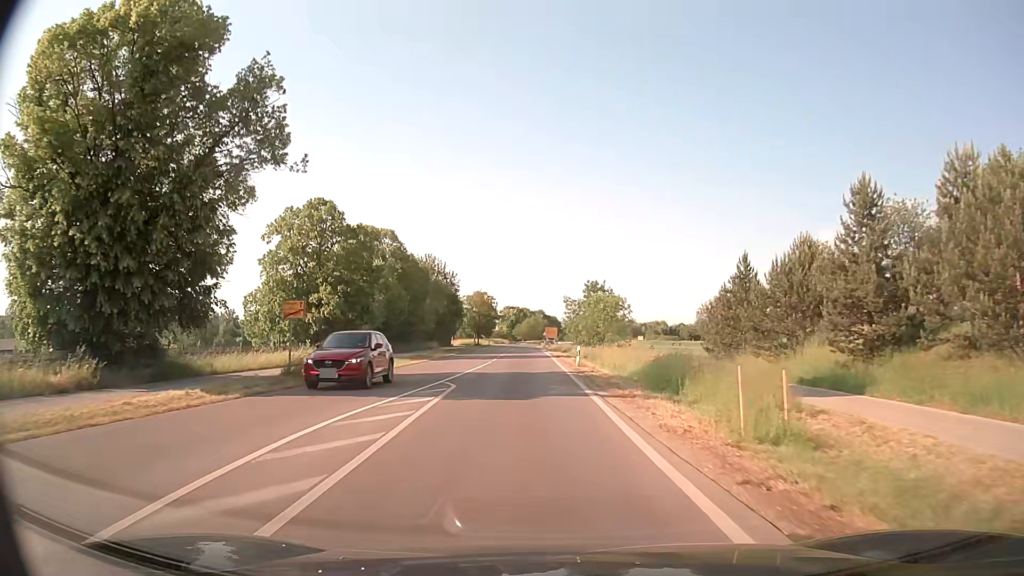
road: tertiary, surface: asphalt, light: Day
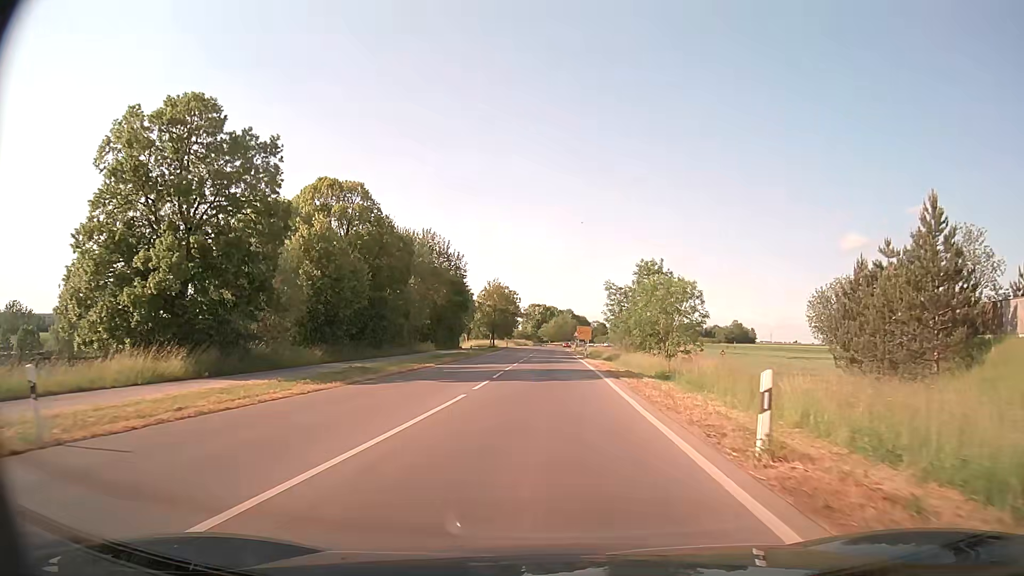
(-0.6, +24.7) m; -3°
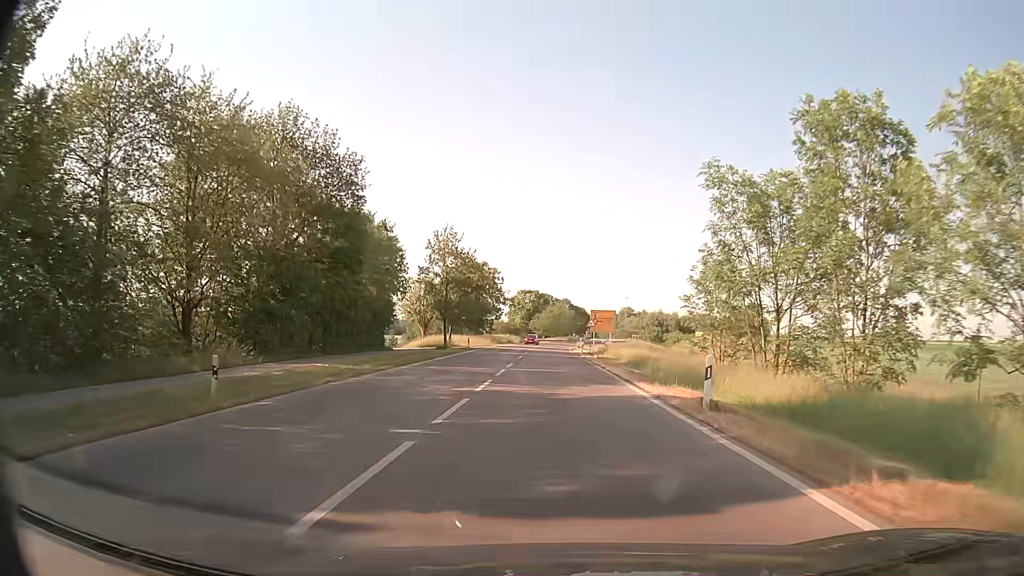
(+0.2, +44.6) m; +1°
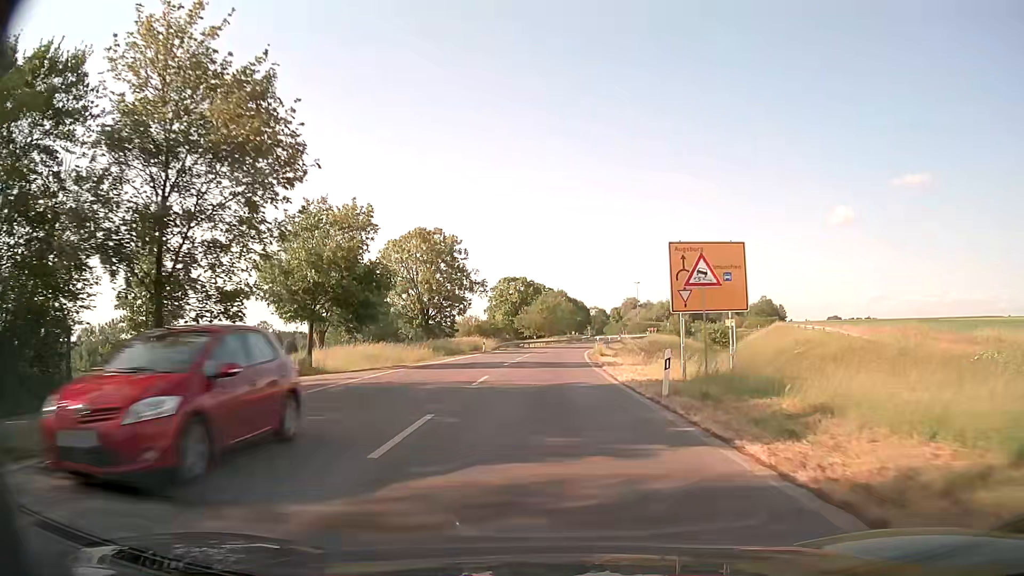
(+0.3, +43.0) m; 0°
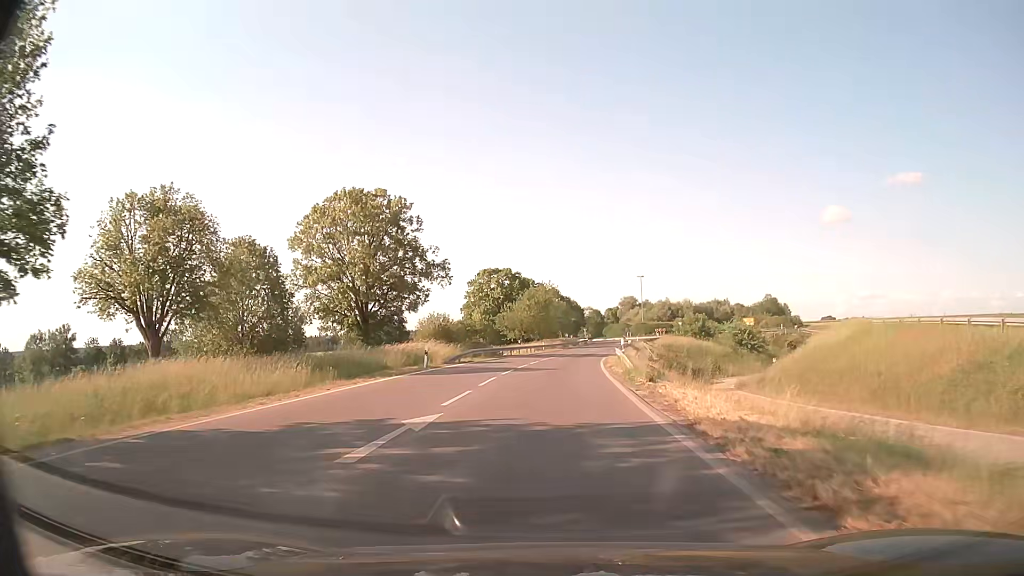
(+0.2, +23.9) m; +1°
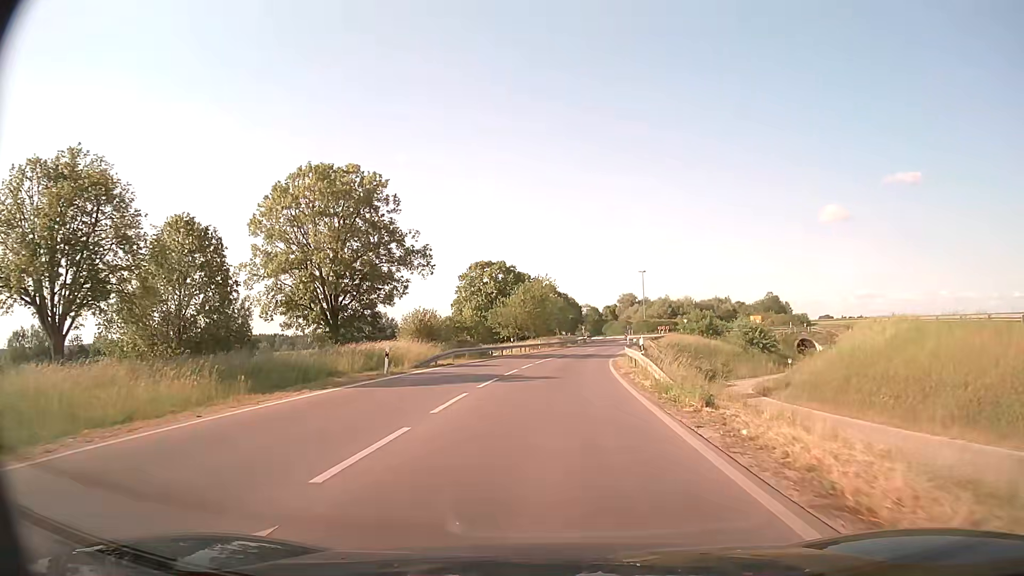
(0.0, +7.6) m; 0°
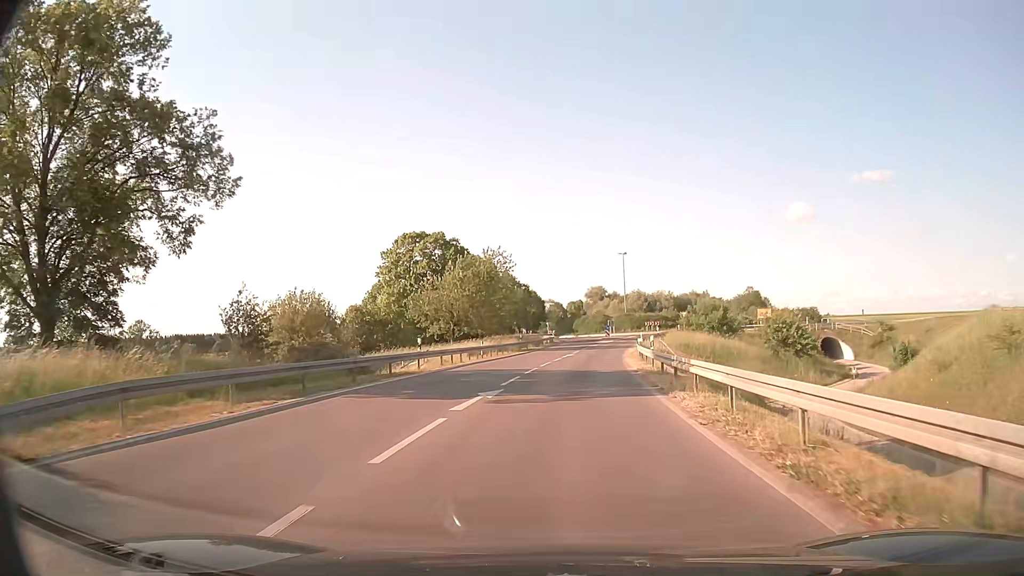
(+0.8, +28.8) m; +3°
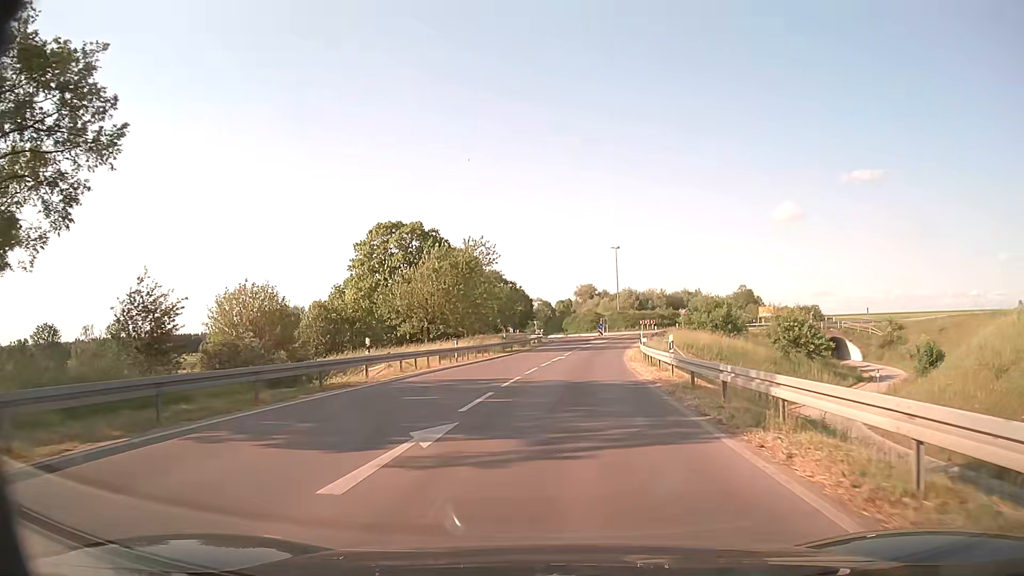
(0.0, +6.8) m; +1°
(0, +10) (+1, +20) (+1, +30) (+2, +40) (+4, +50) (+6, +60) (+8, +69) (+11, +79) (+16, +87) (+23, +94) m
